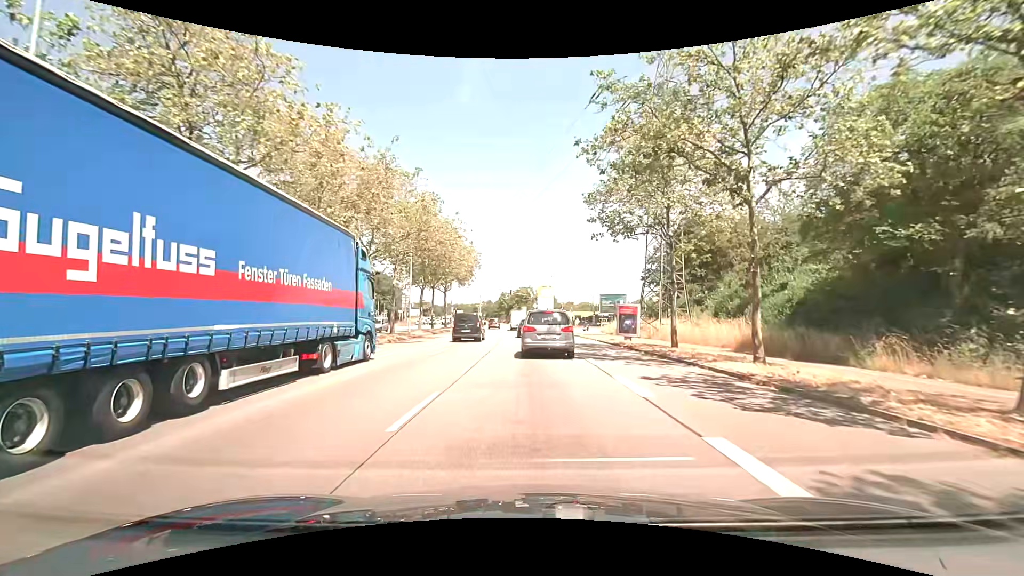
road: primary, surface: asphalt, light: Day
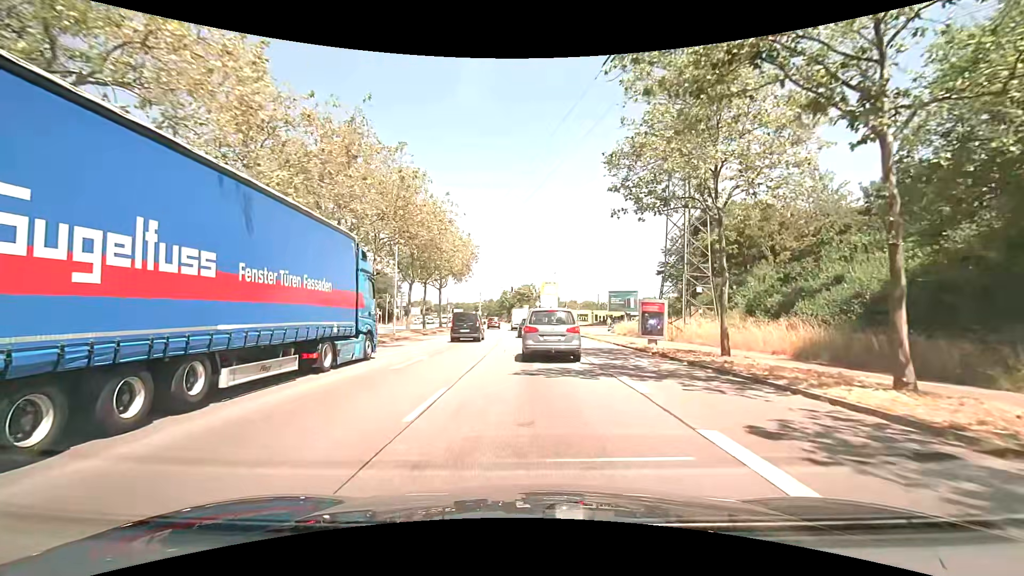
(0.0, +5.5) m; 0°
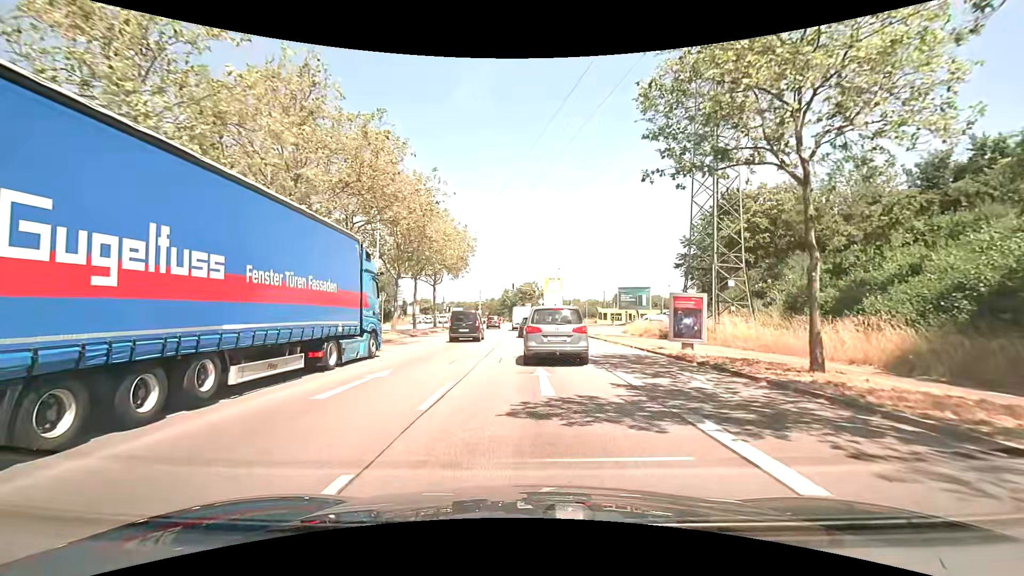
(0.0, +5.2) m; -1°
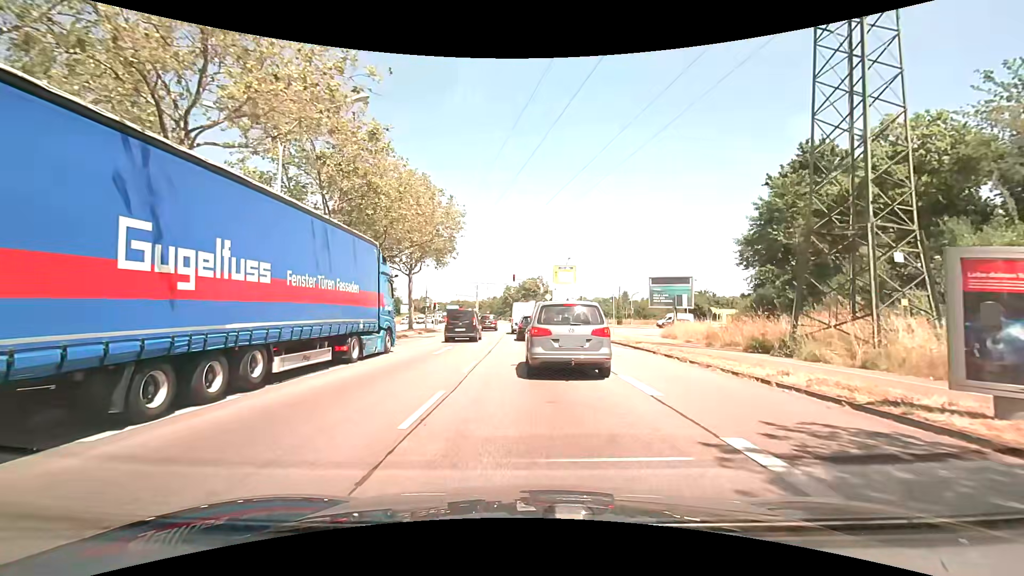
(-0.1, +13.2) m; 0°
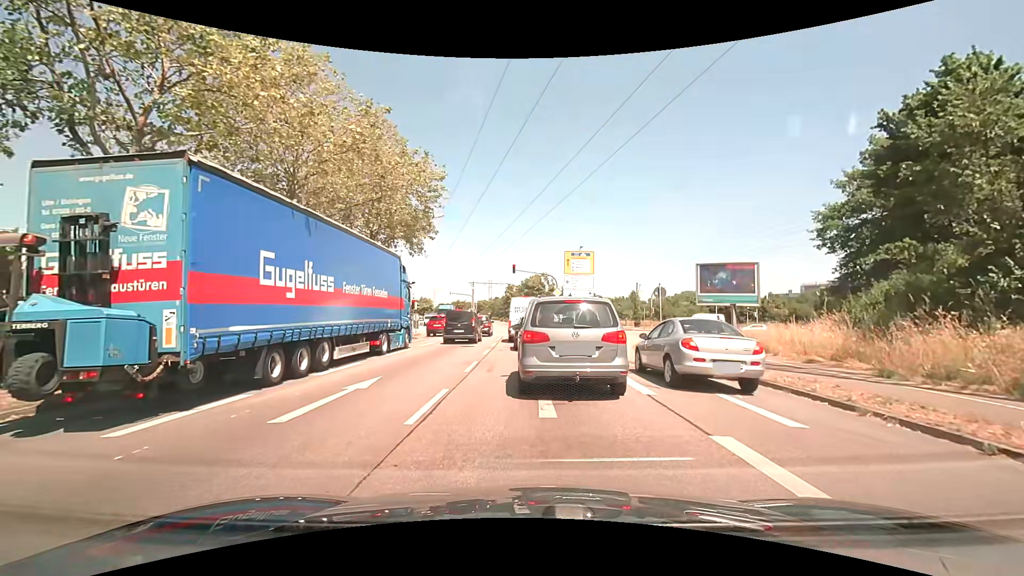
(-0.1, +11.6) m; -2°
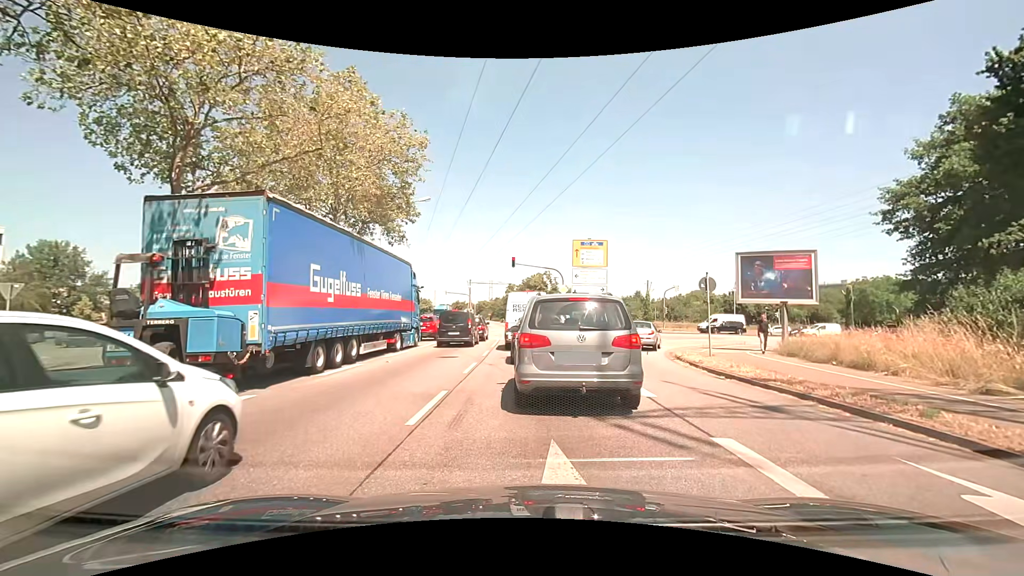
(0.0, +6.0) m; +1°
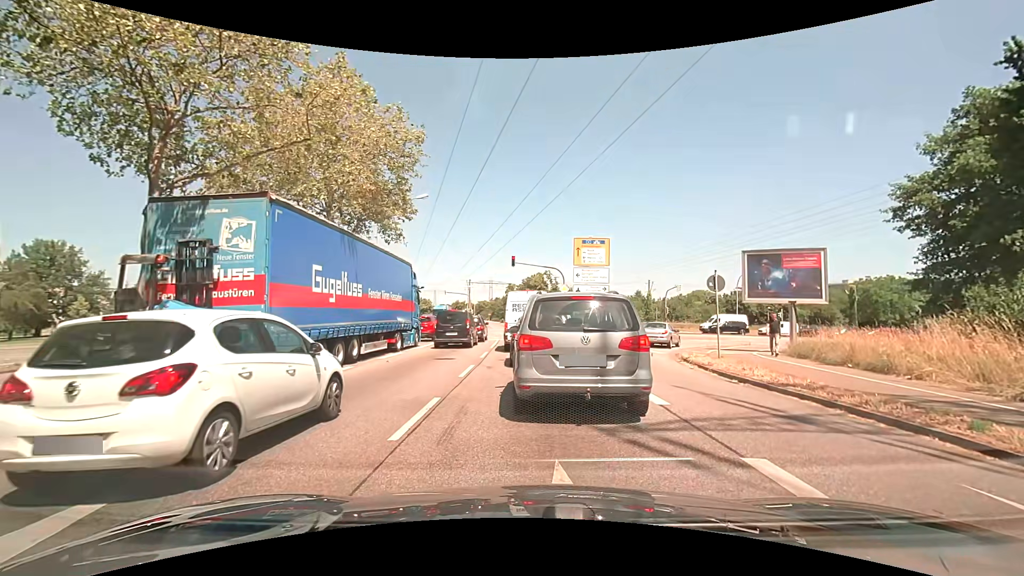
(0.0, +0.8) m; -2°
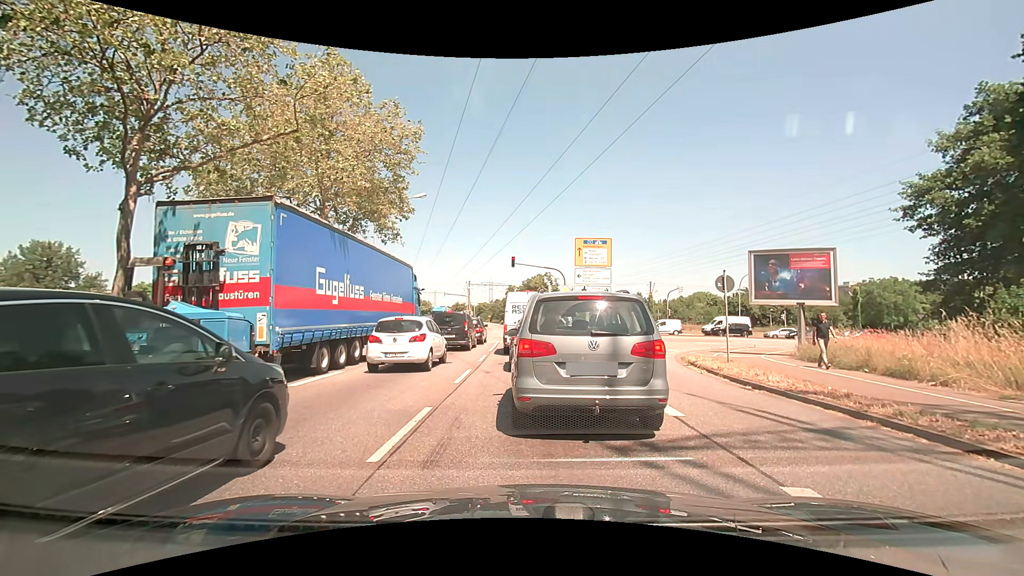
(0.0, +0.8) m; 0°
